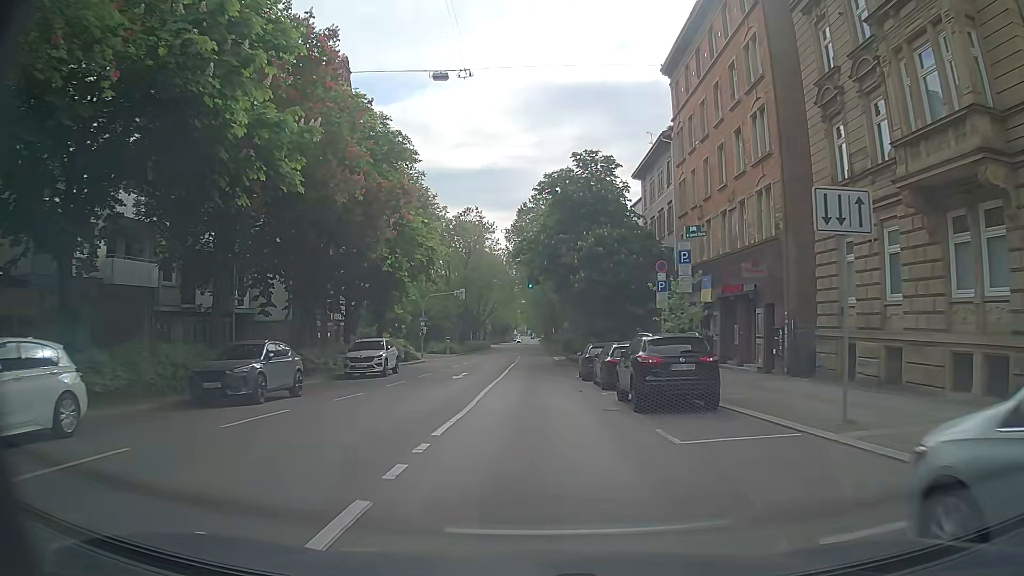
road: secondary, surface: asphalt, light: Day
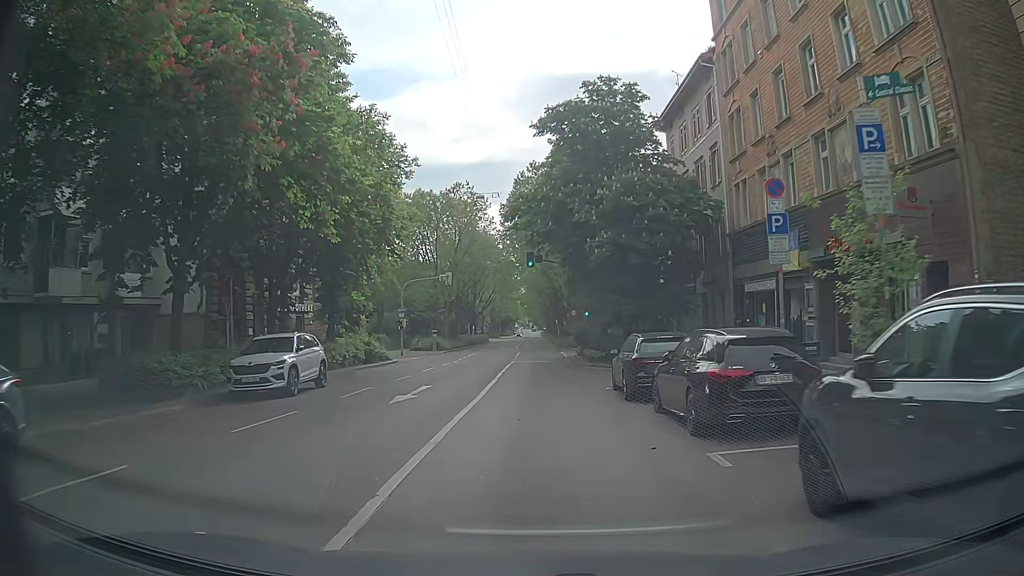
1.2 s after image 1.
(0.0, +11.7) m; -1°
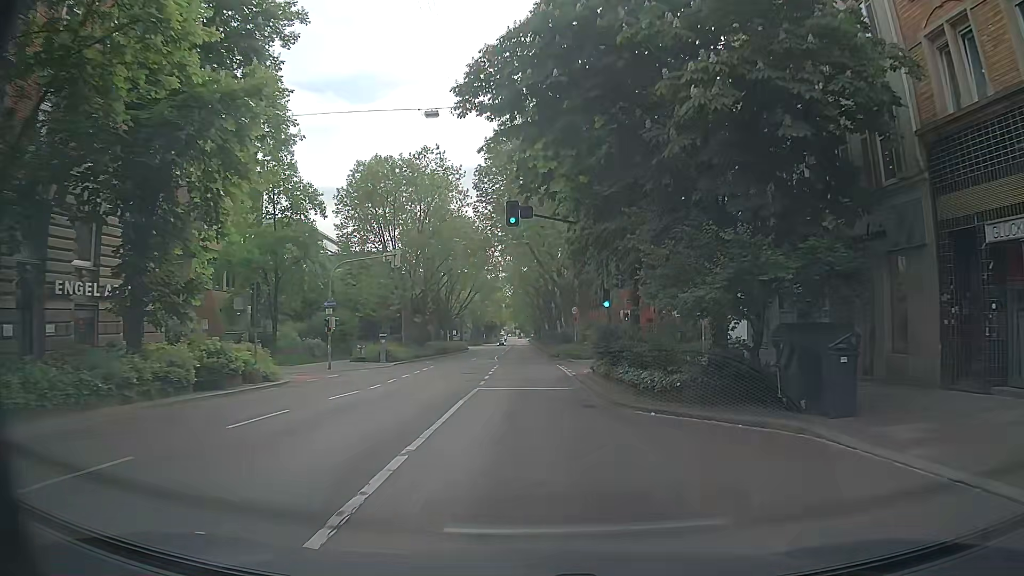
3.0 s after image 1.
(0.0, +17.6) m; 0°
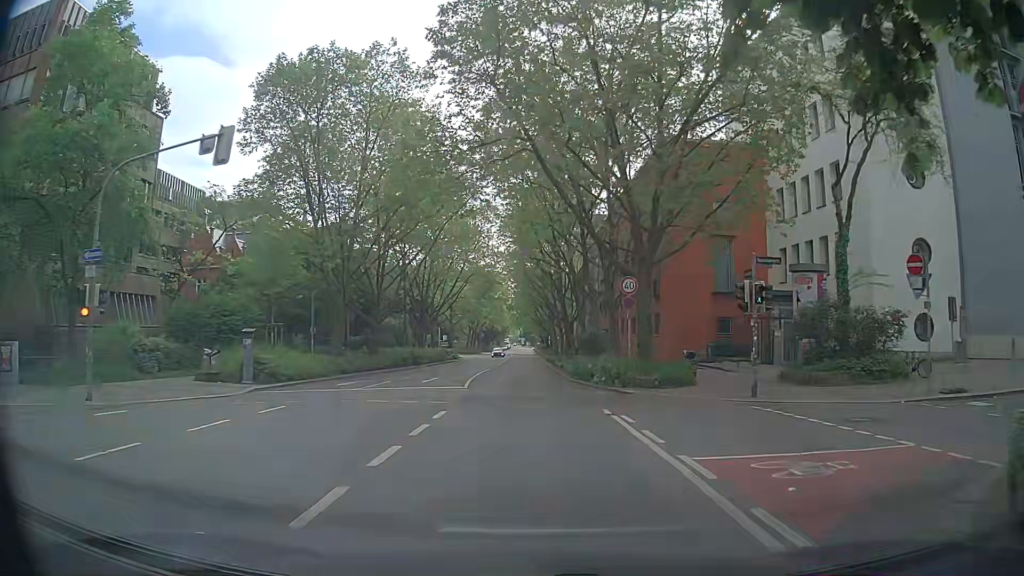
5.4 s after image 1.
(+0.3, +23.7) m; +2°
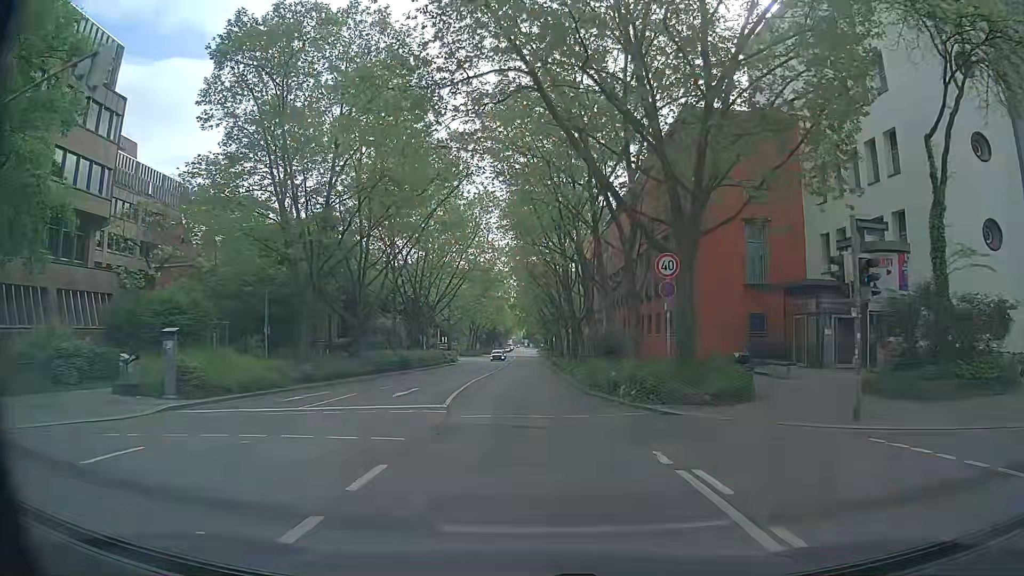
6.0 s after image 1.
(-0.2, +5.9) m; -2°
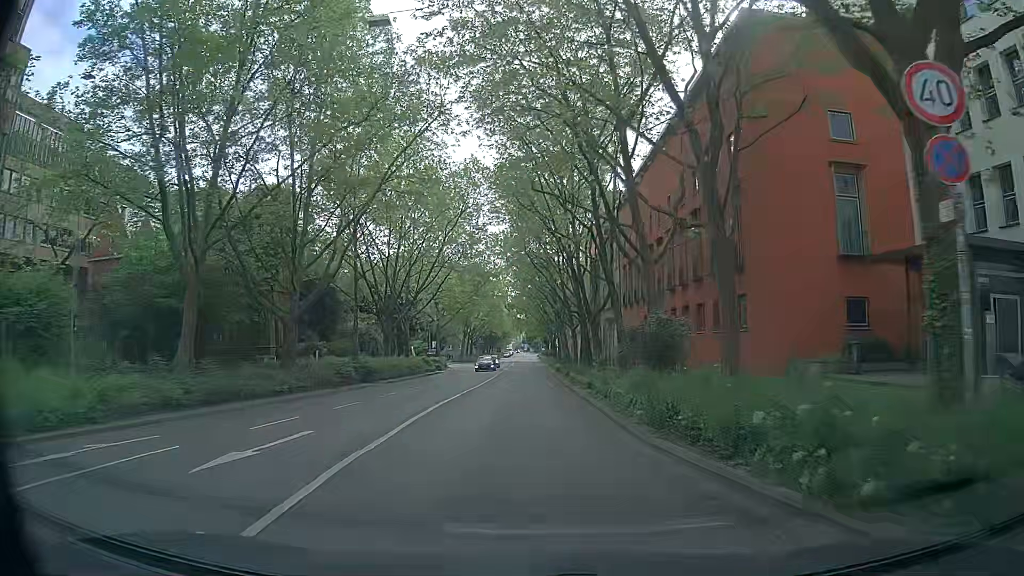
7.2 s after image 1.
(+0.1, +11.8) m; +1°
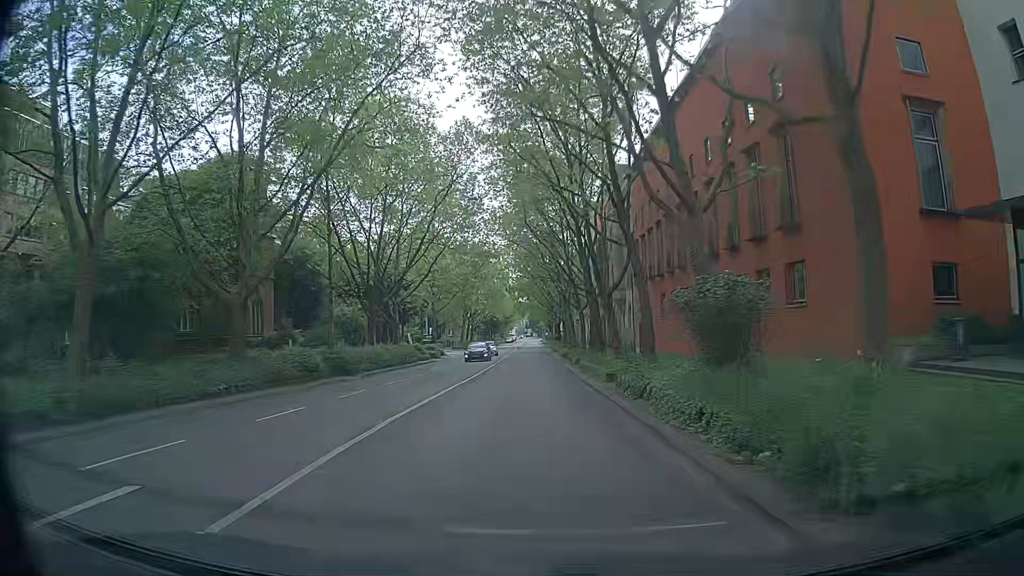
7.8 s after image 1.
(0.0, +6.0) m; 0°
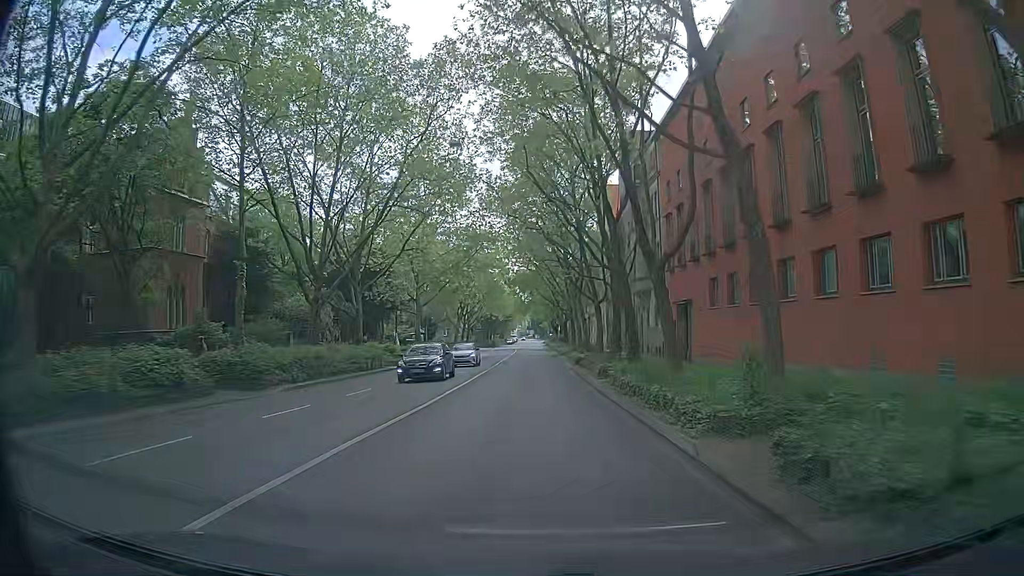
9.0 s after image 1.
(-0.1, +12.2) m; -2°
(0, +10) (0, +20) (+1, +30) (+1, +40) (+1, +50) (+1, +60) (+2, +70) (+2, +80) (+3, +90) (+3, +100) m
